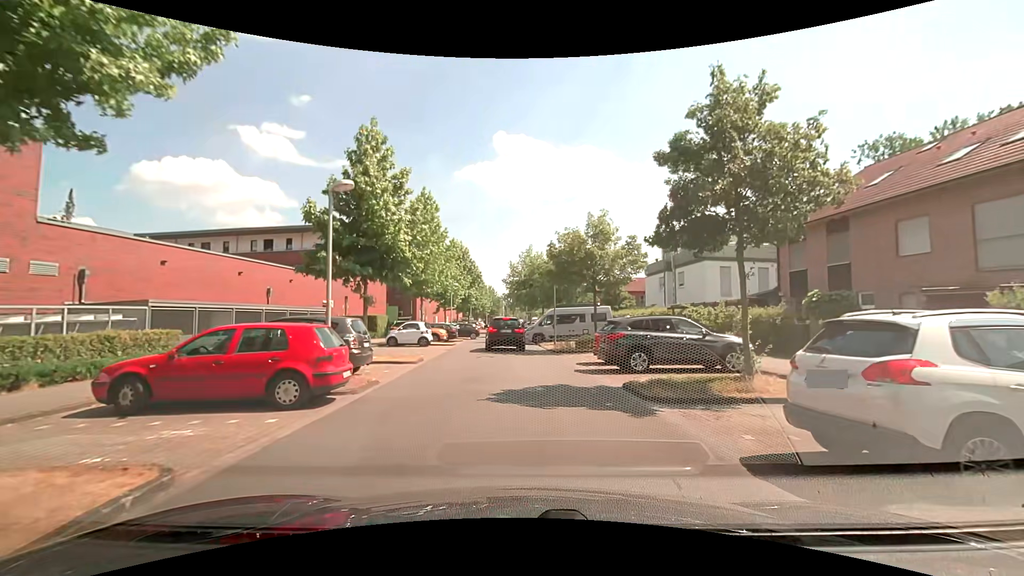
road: residential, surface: asphalt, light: Day
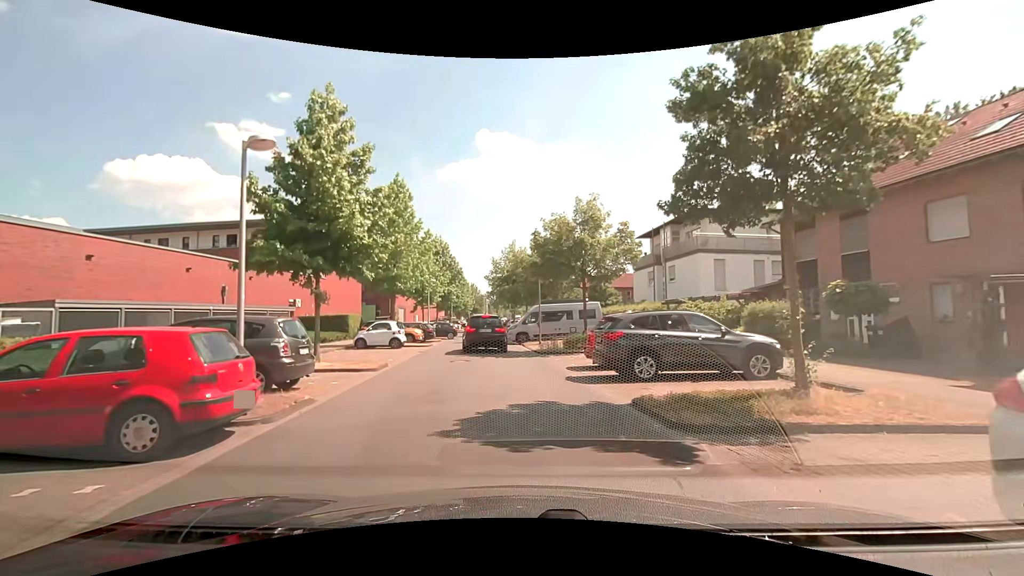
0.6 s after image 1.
(+0.1, +2.7) m; +3°
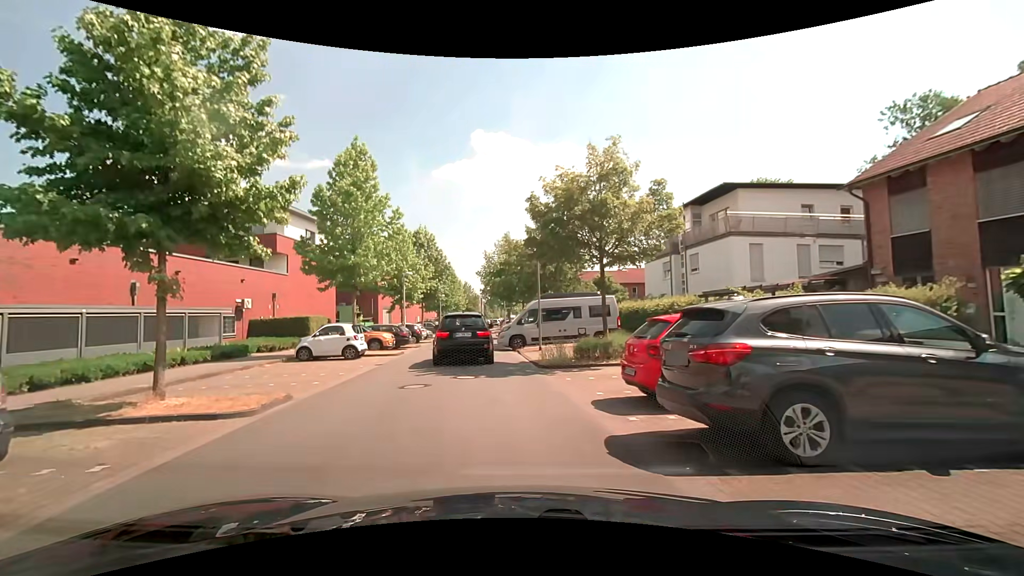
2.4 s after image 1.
(0.0, +6.6) m; 0°
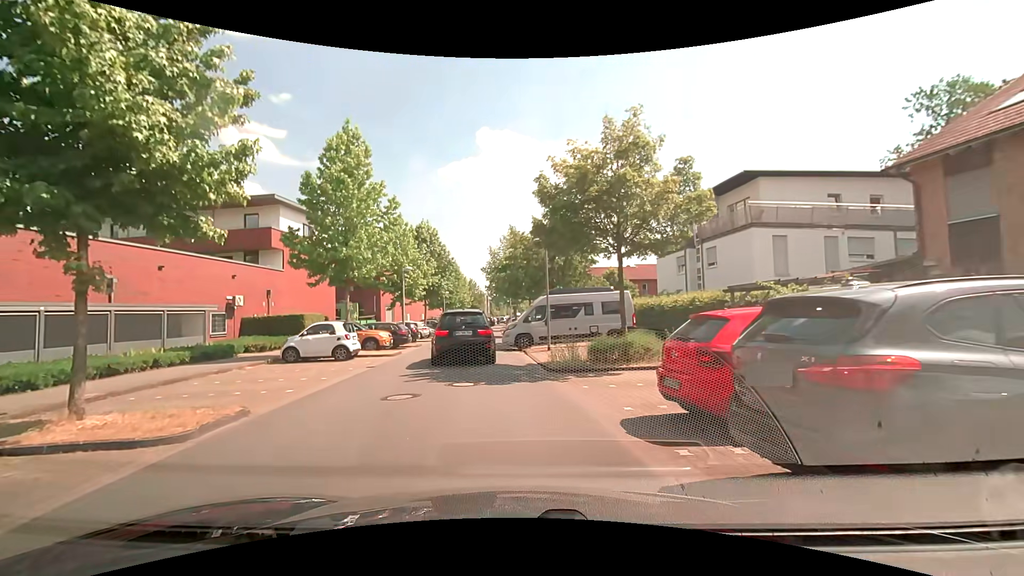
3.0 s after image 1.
(0.0, +1.9) m; -1°
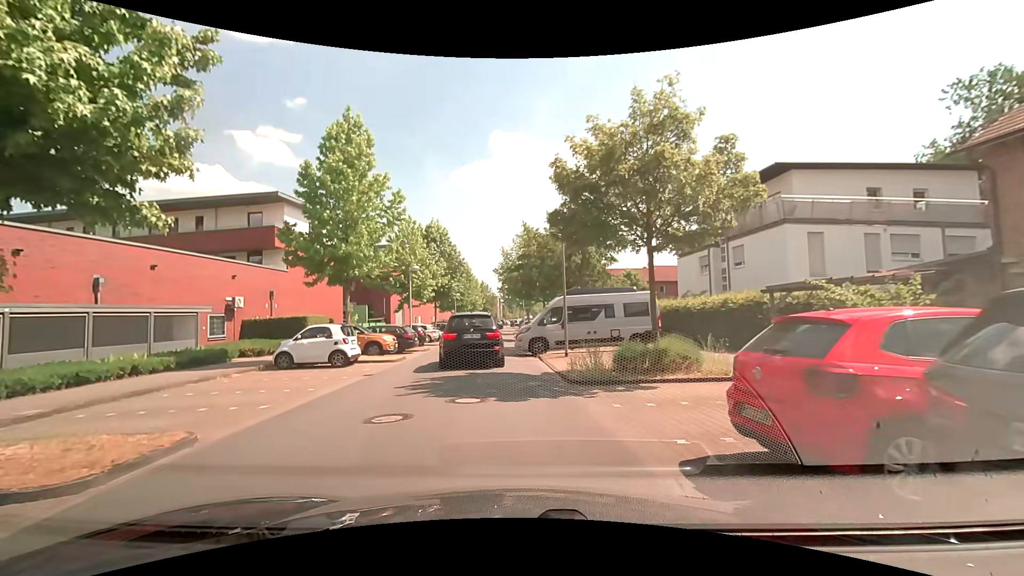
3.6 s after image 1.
(0.0, +1.8) m; 0°
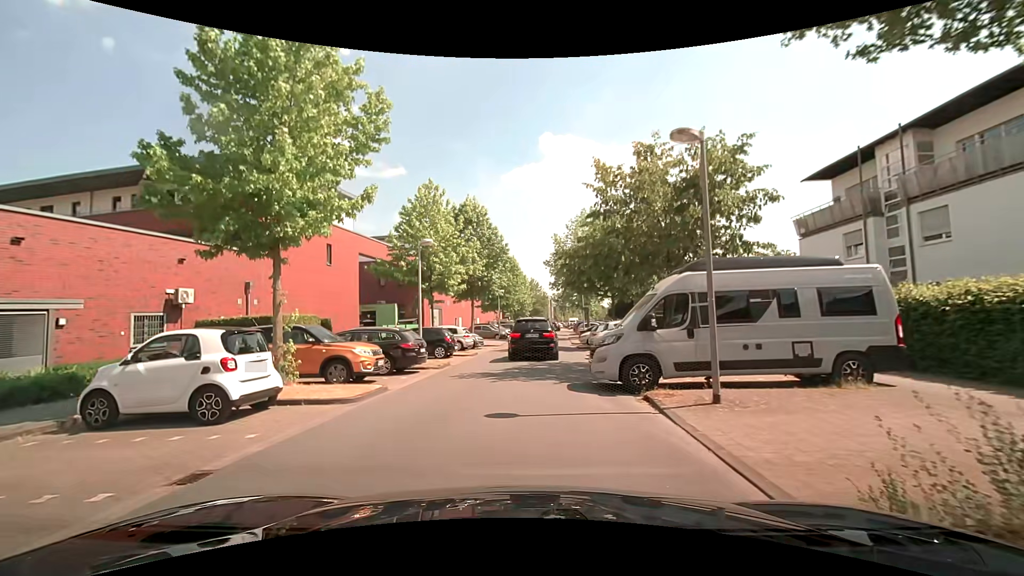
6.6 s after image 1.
(-0.7, +10.3) m; -7°
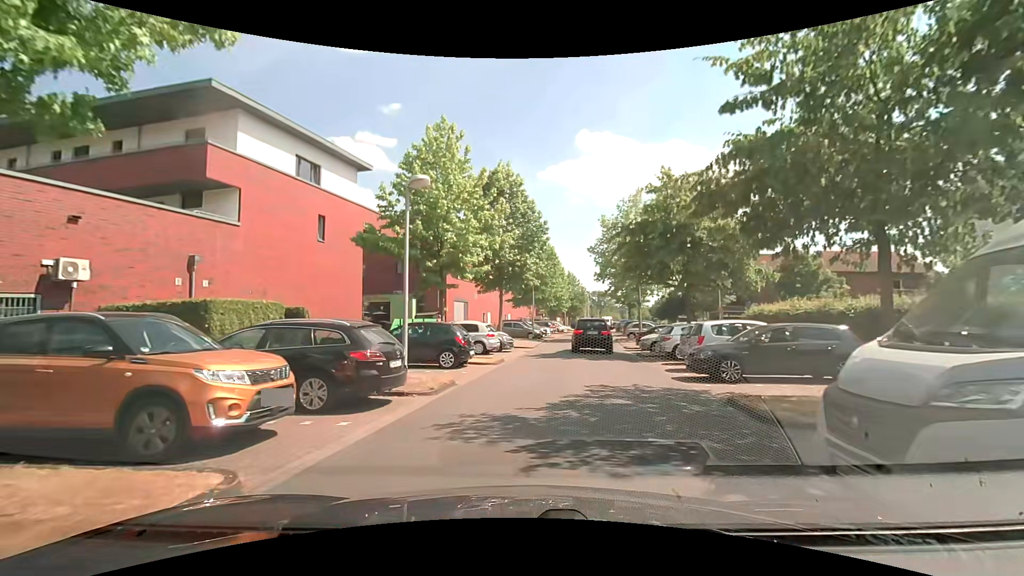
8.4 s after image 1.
(-0.3, +7.8) m; -4°
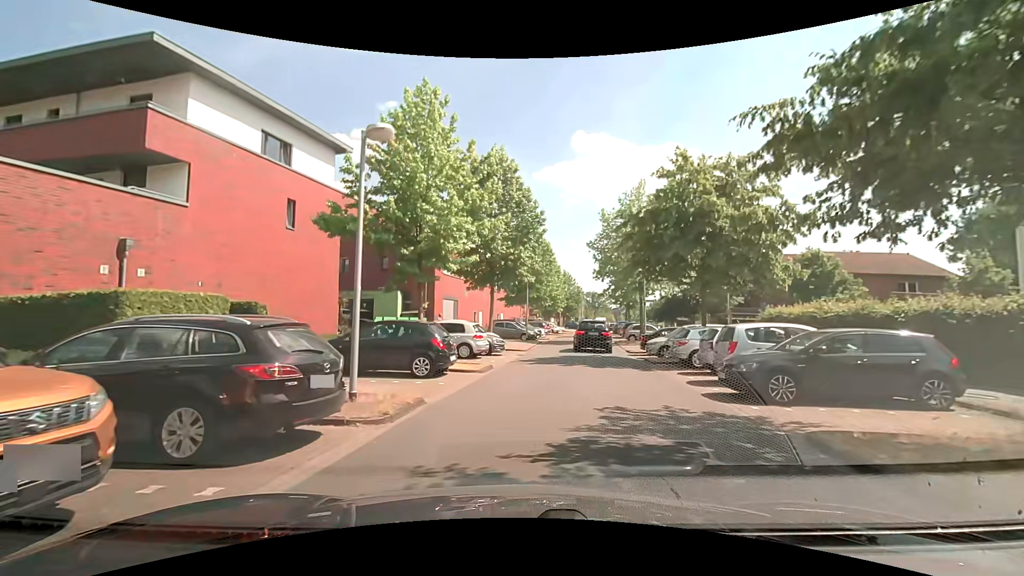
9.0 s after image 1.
(+0.1, +2.9) m; +1°
